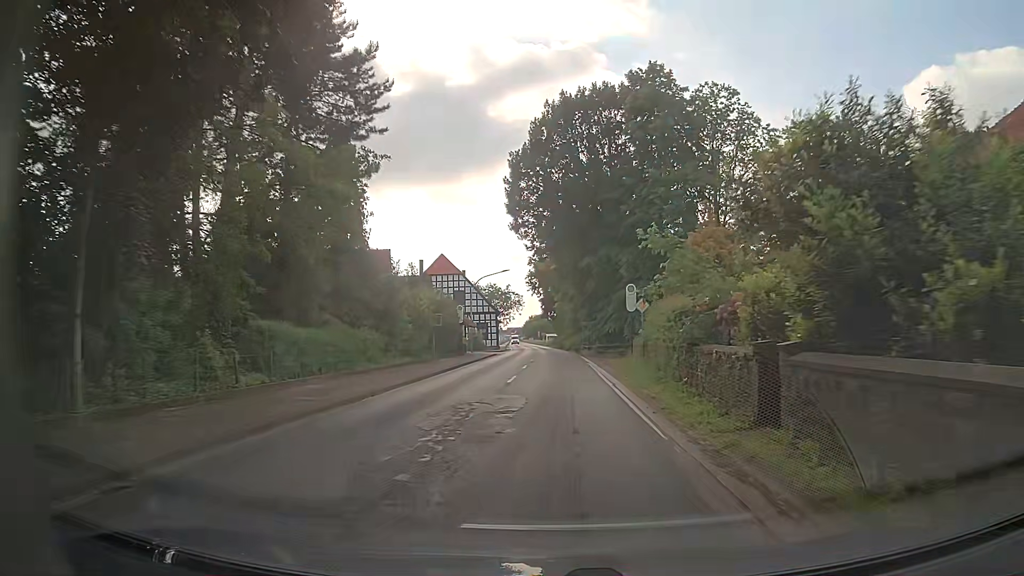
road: primary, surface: asphalt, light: Day
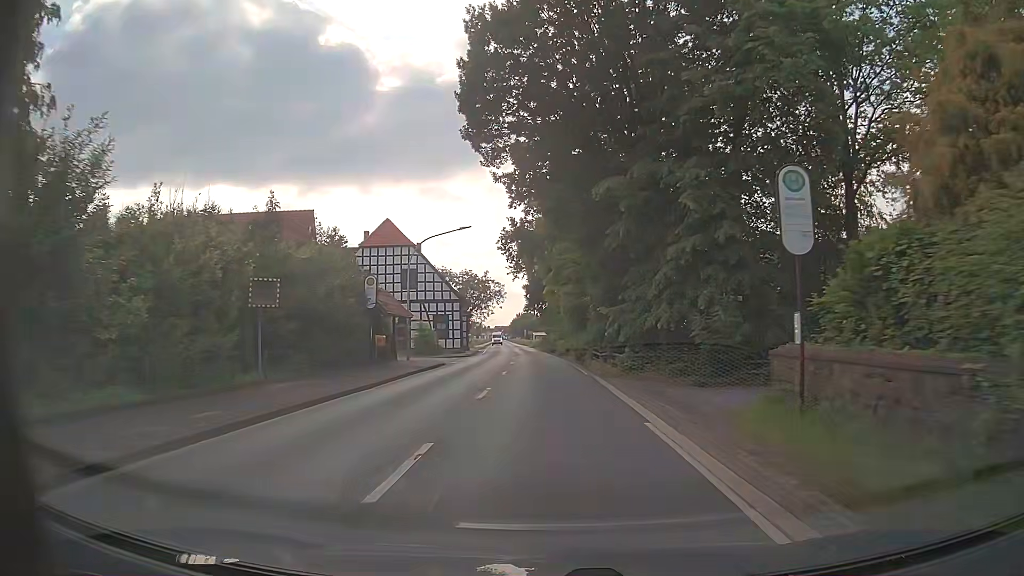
(0.0, +23.6) m; +1°
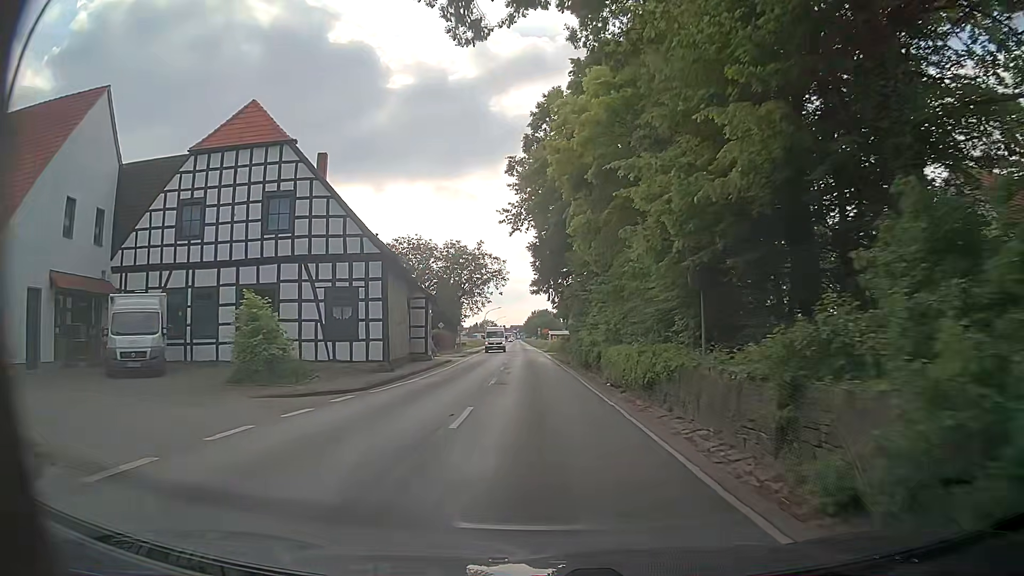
(-0.9, +31.6) m; -2°
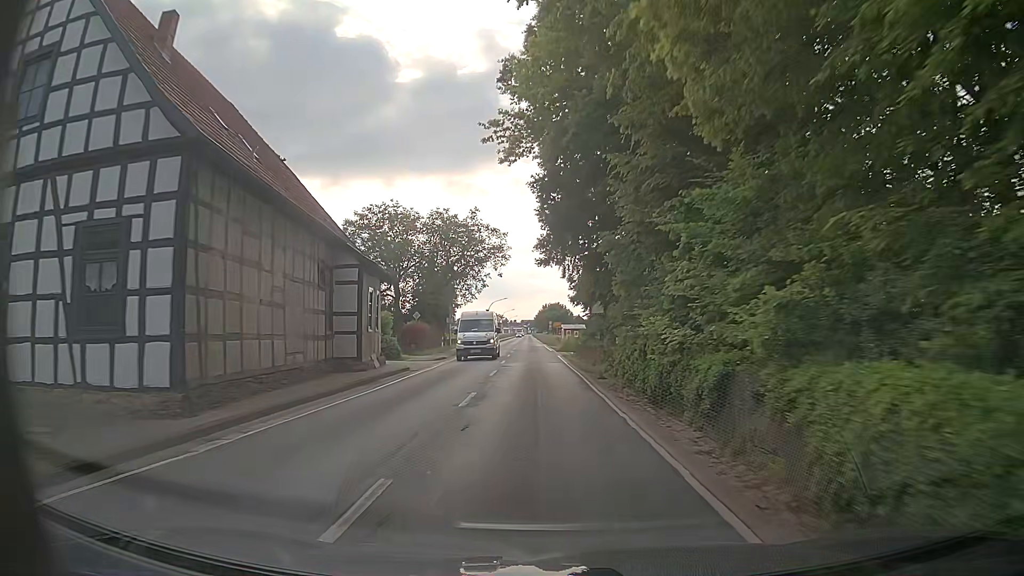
(-0.1, +15.9) m; -1°
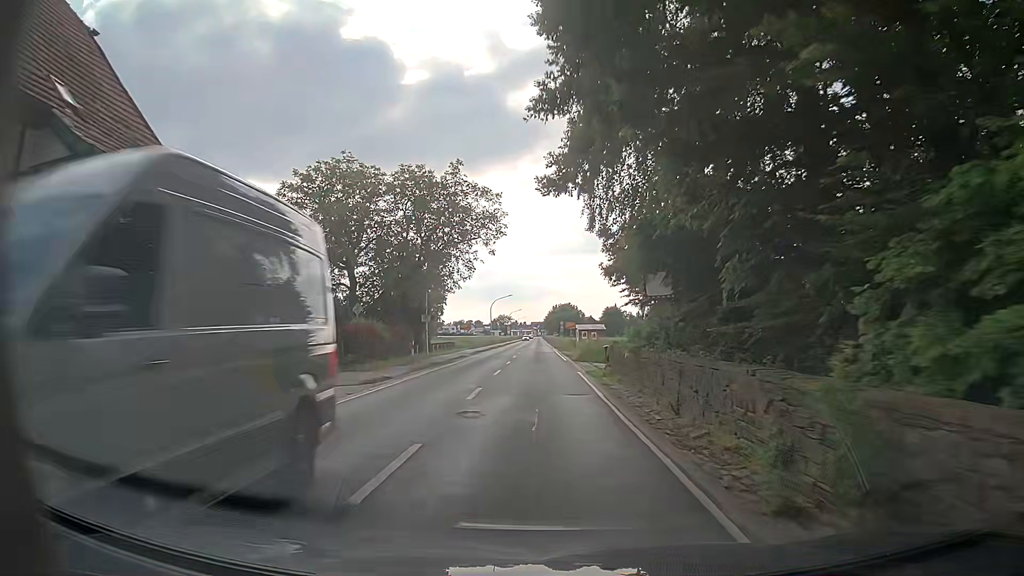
(-0.1, +15.9) m; -1°
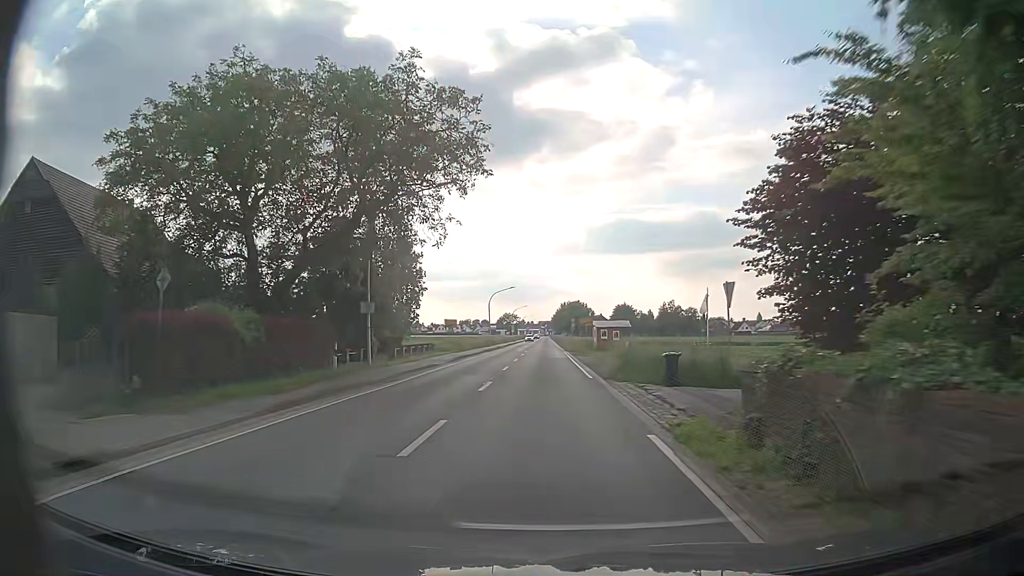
(-0.1, +15.9) m; -1°
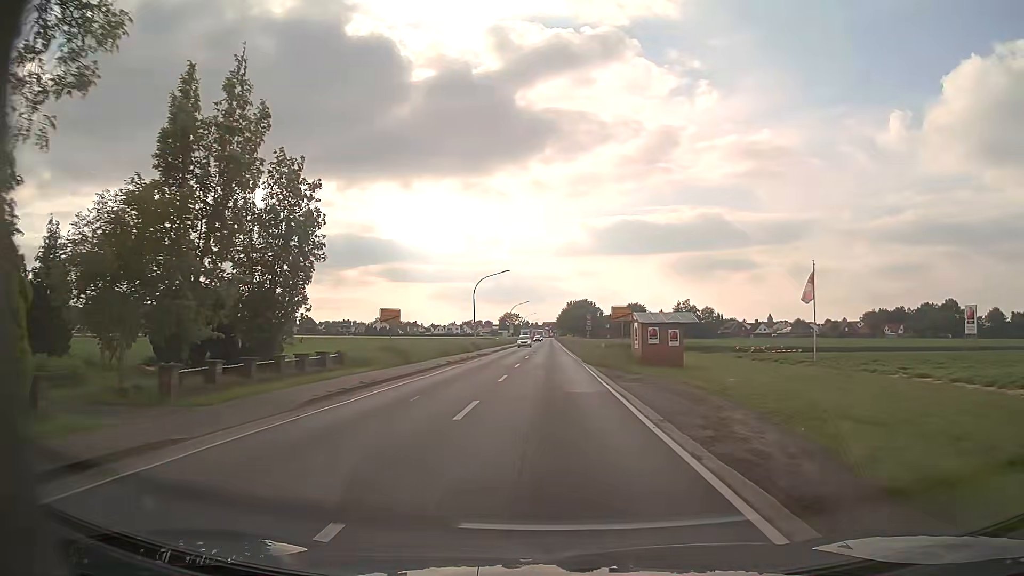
(-0.3, +23.8) m; 0°
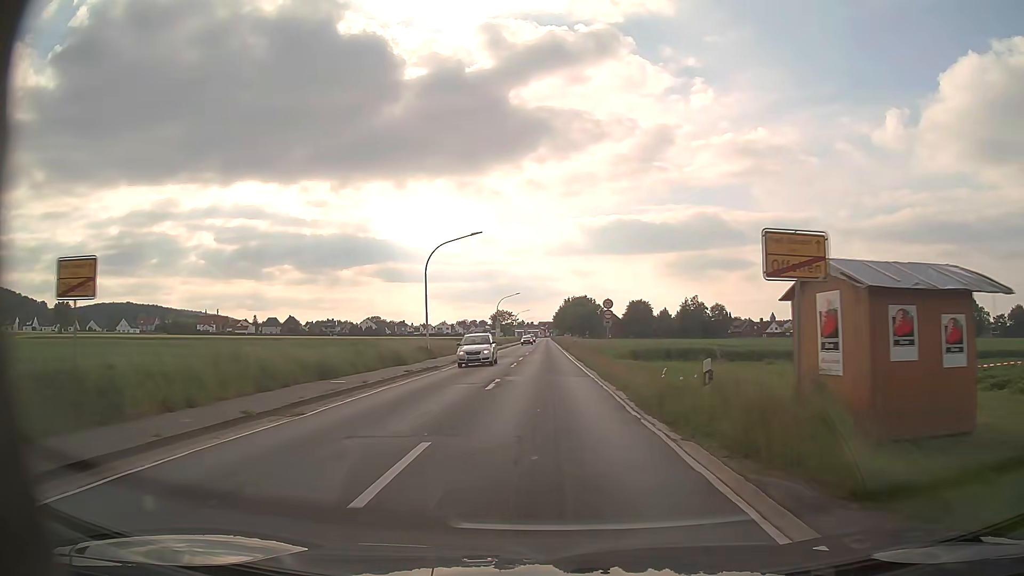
(-0.1, +23.8) m; 0°
(0, +10) (0, +20) (0, +30) (0, +40) (0, +50) (0, +60) (0, +70) (0, +80) (0, +90) (0, +100) m
